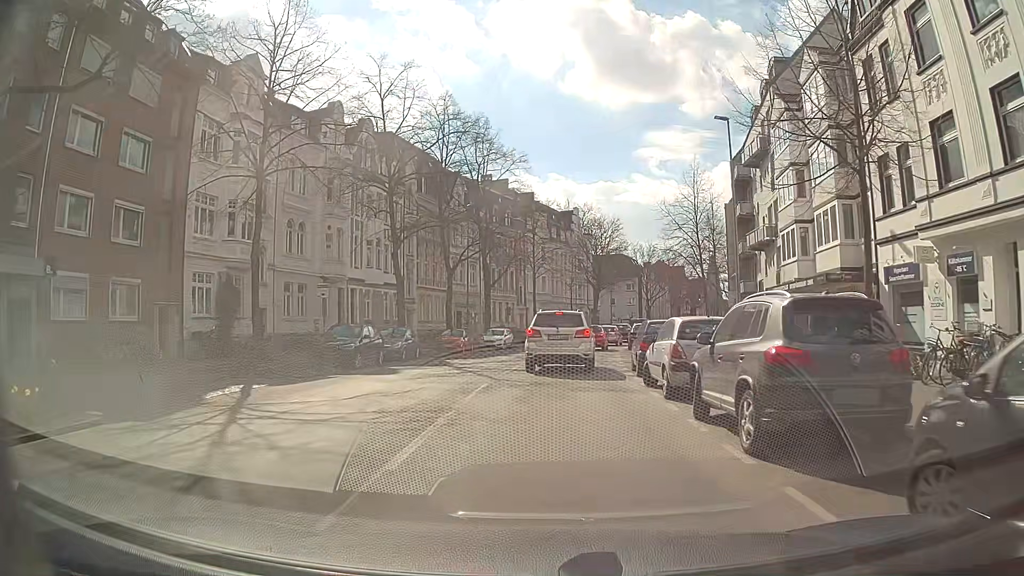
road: secondary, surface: asphalt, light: Day
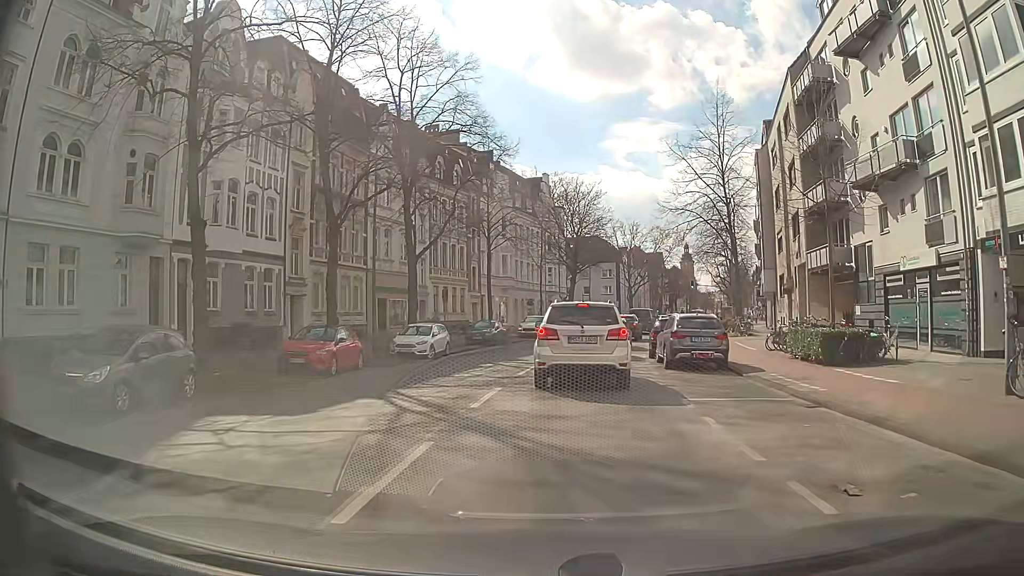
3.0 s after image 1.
(+0.6, +19.4) m; +4°
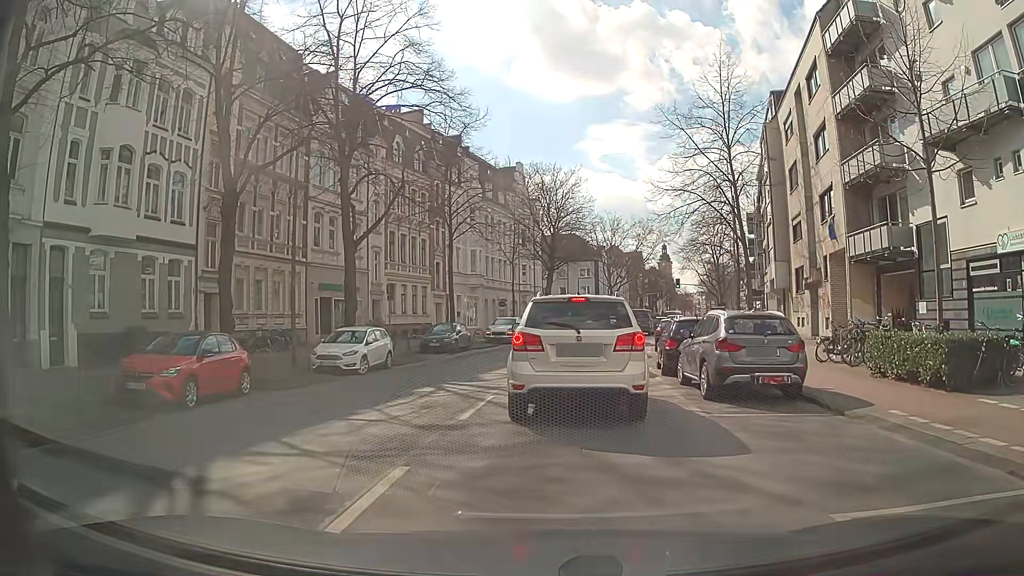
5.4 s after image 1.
(+0.1, +6.9) m; +1°
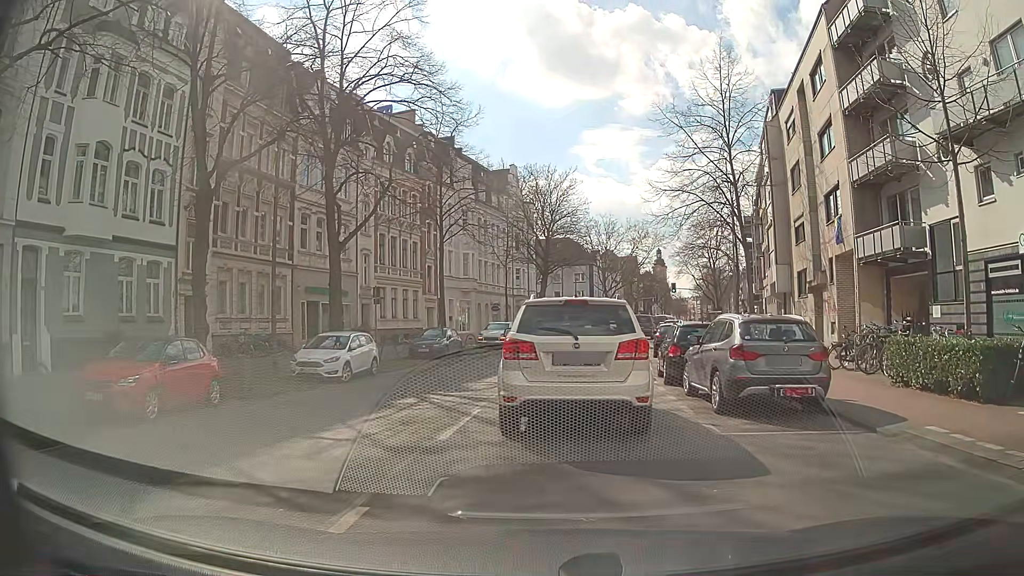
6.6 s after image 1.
(0.0, +1.2) m; 0°
